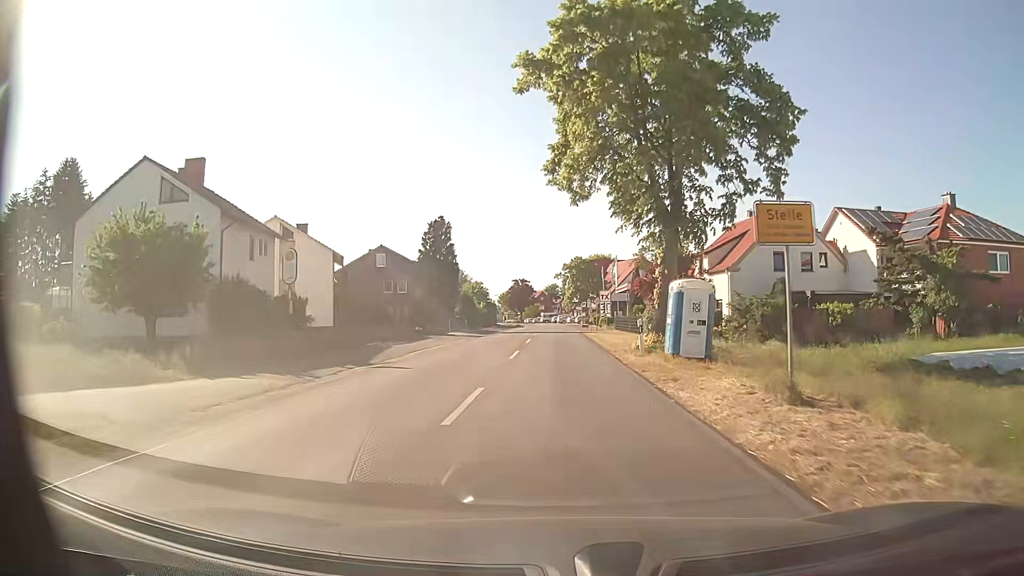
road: secondary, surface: asphalt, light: Day
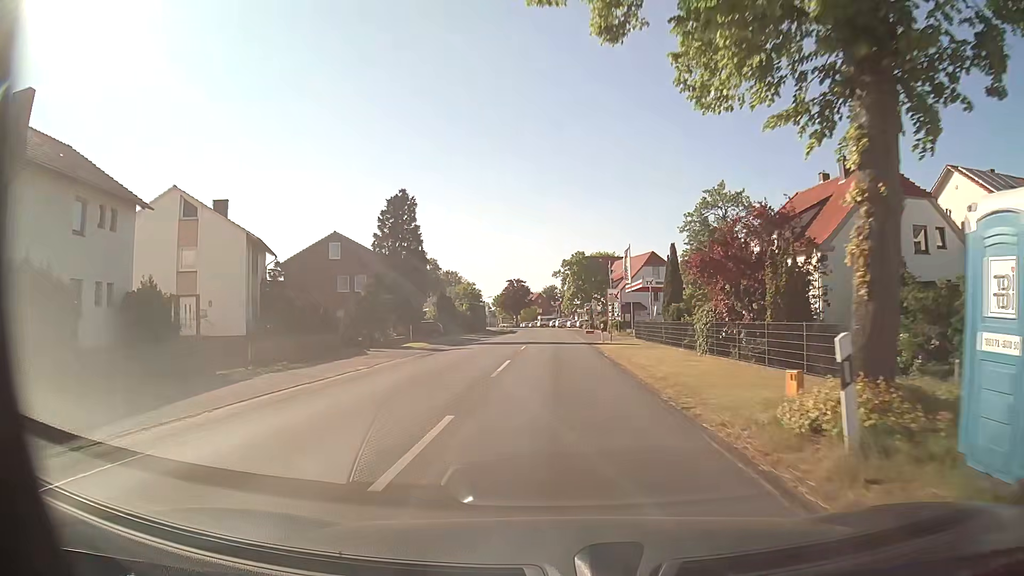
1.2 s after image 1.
(0.0, +15.1) m; 0°
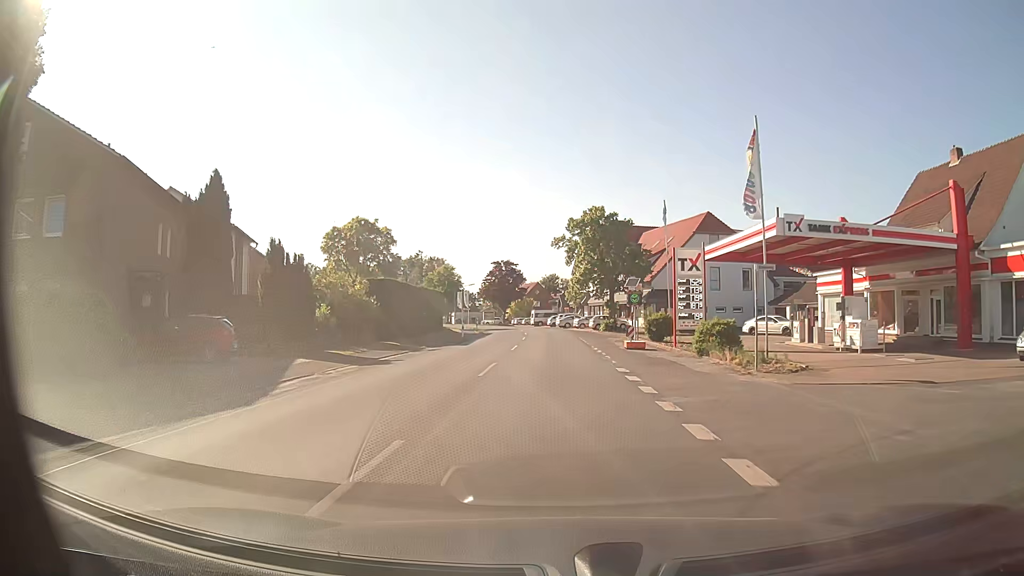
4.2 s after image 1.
(-0.1, +39.0) m; -1°
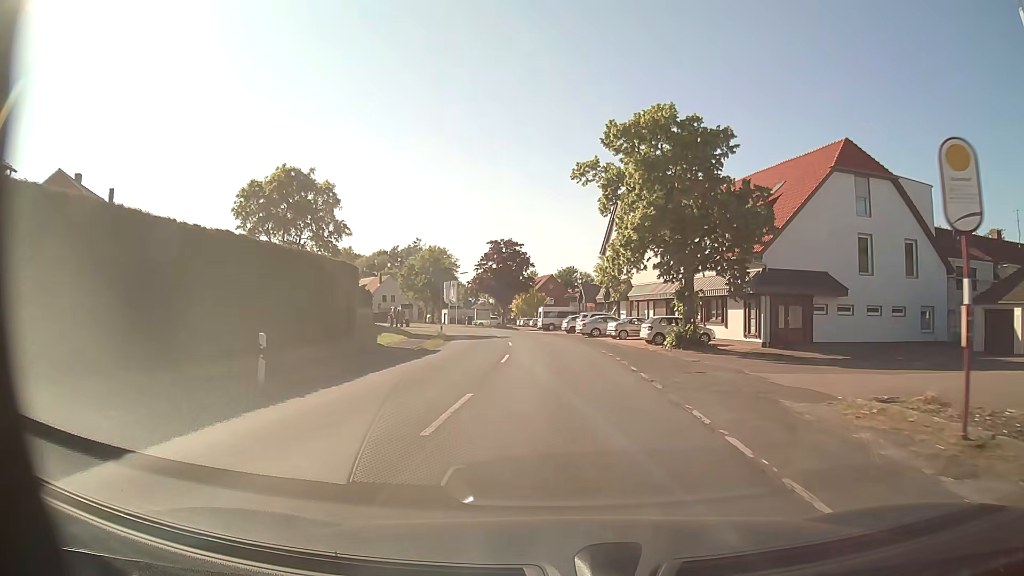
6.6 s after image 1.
(-0.2, +31.7) m; -1°
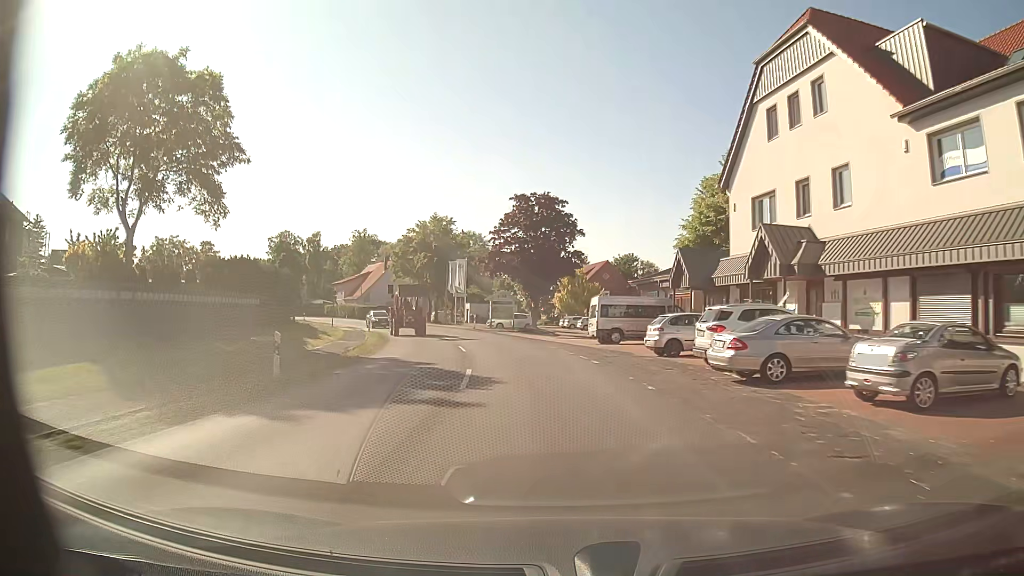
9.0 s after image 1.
(-0.8, +31.7) m; -5°
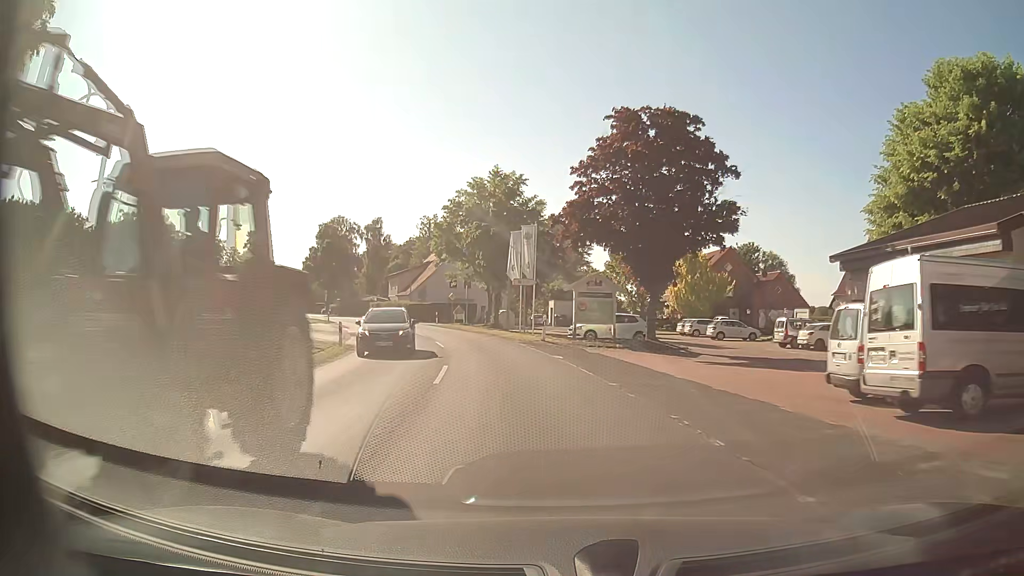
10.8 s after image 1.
(-1.3, +23.8) m; -7°
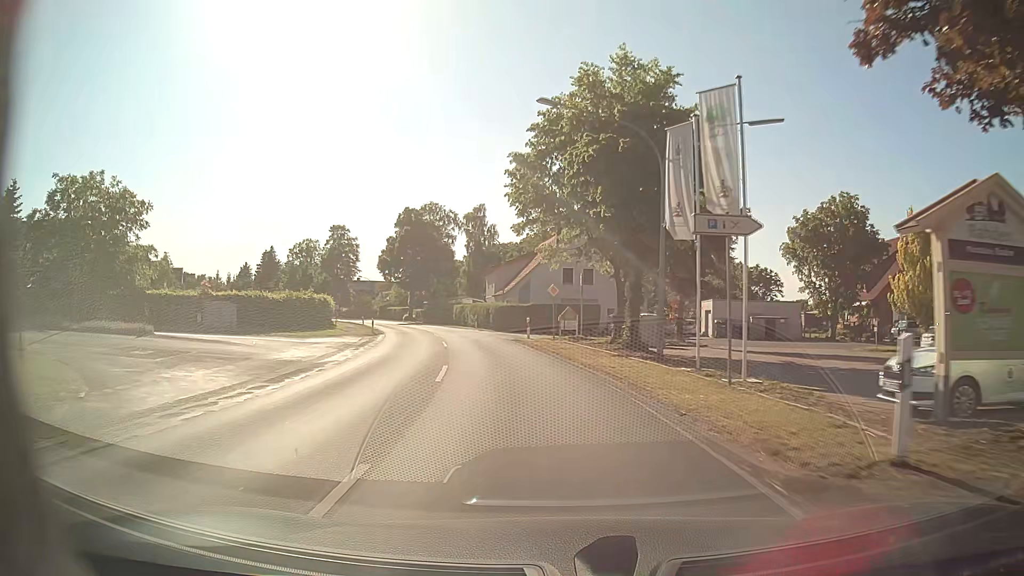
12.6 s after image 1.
(-2.1, +23.7) m; -11°
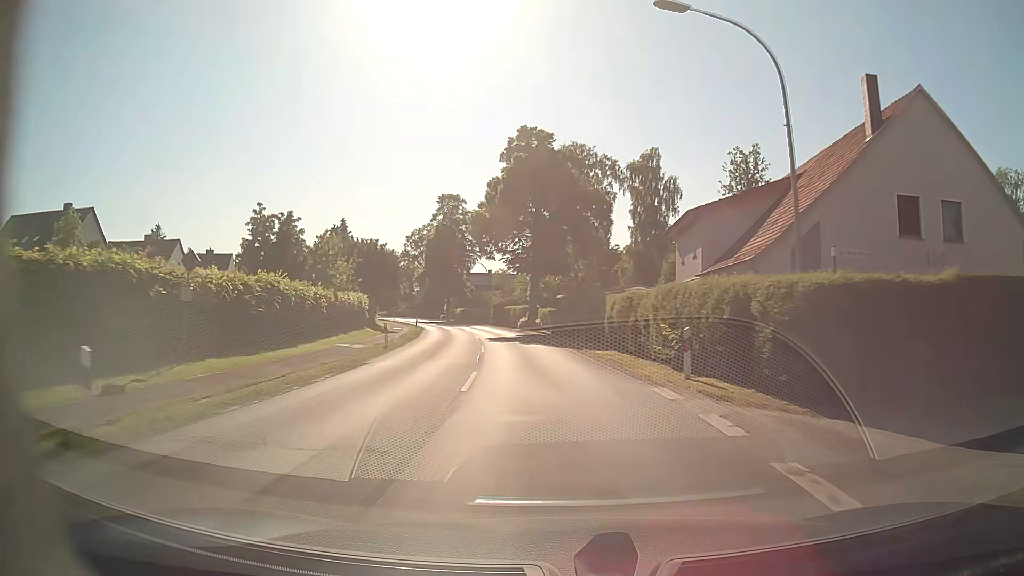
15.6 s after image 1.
(-5.5, +39.1) m; -14°
(0, +10) (-1, +20) (-2, +30) (-3, +40) (-5, +50) (-7, +59) (-9, +69) (-12, +79) (-15, +88) (-18, +98) m
